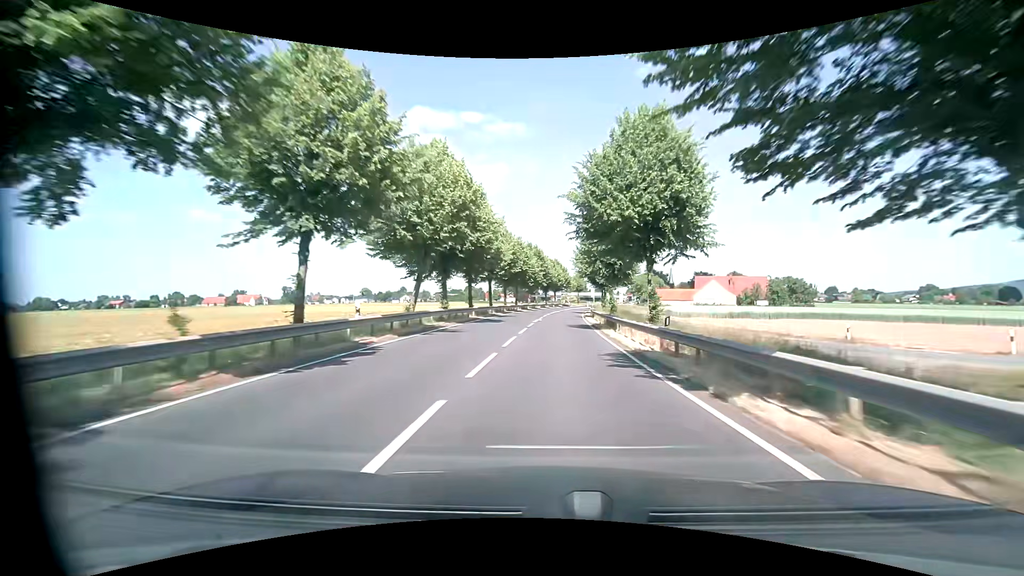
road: primary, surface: asphalt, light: Day
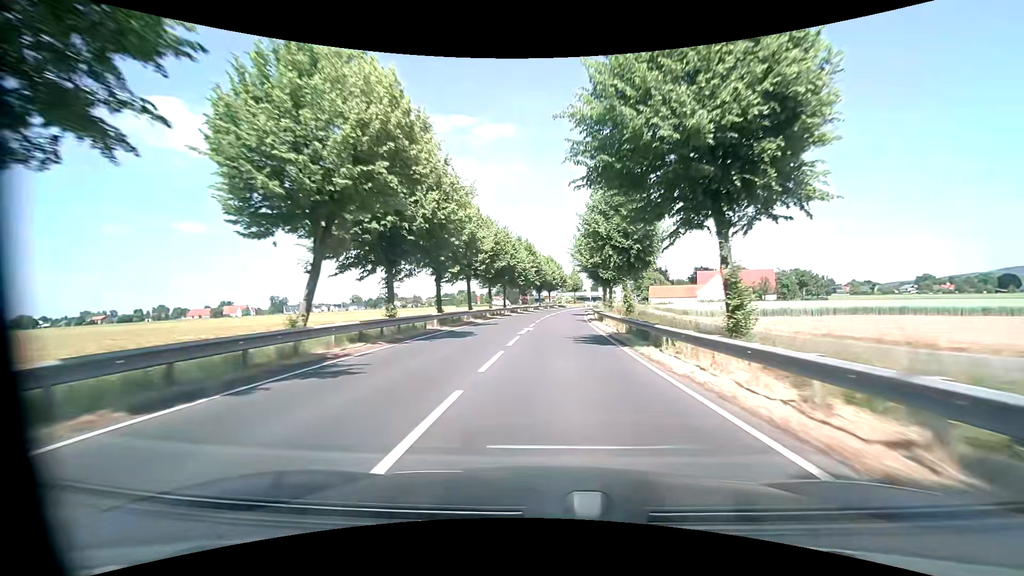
(+0.1, +11.0) m; +1°
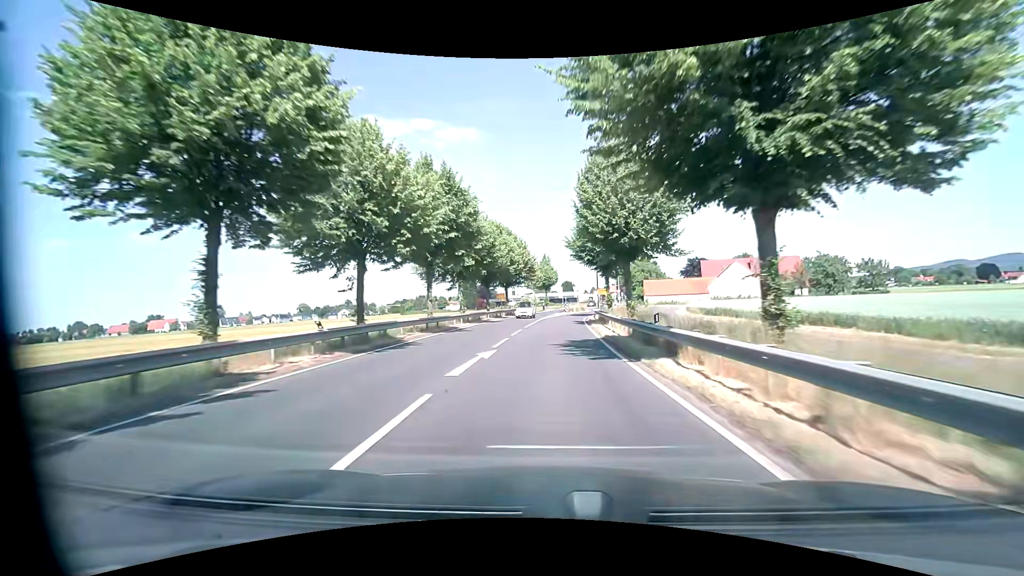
(+1.2, +41.7) m; +3°
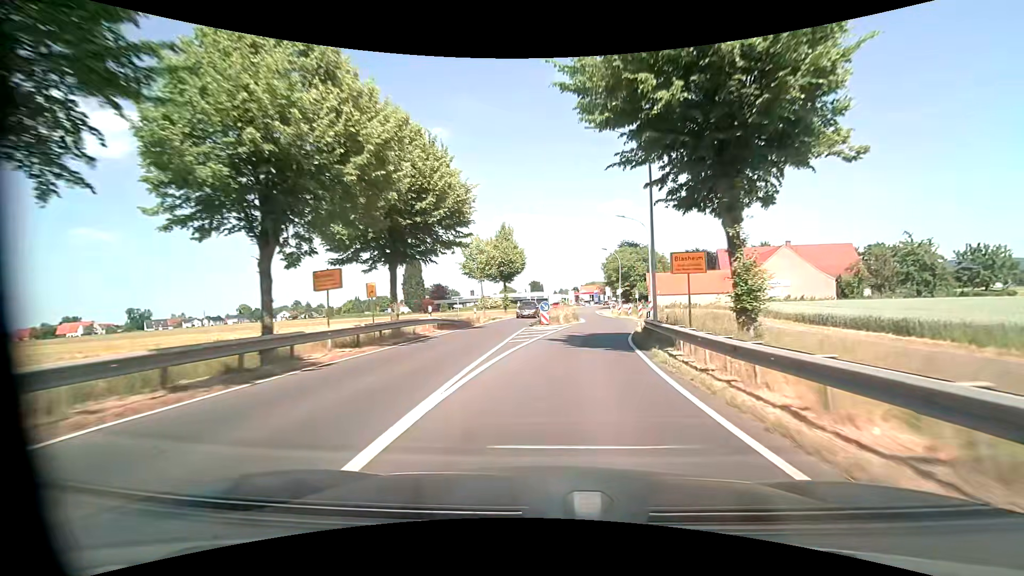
(+0.8, +37.0) m; +4°
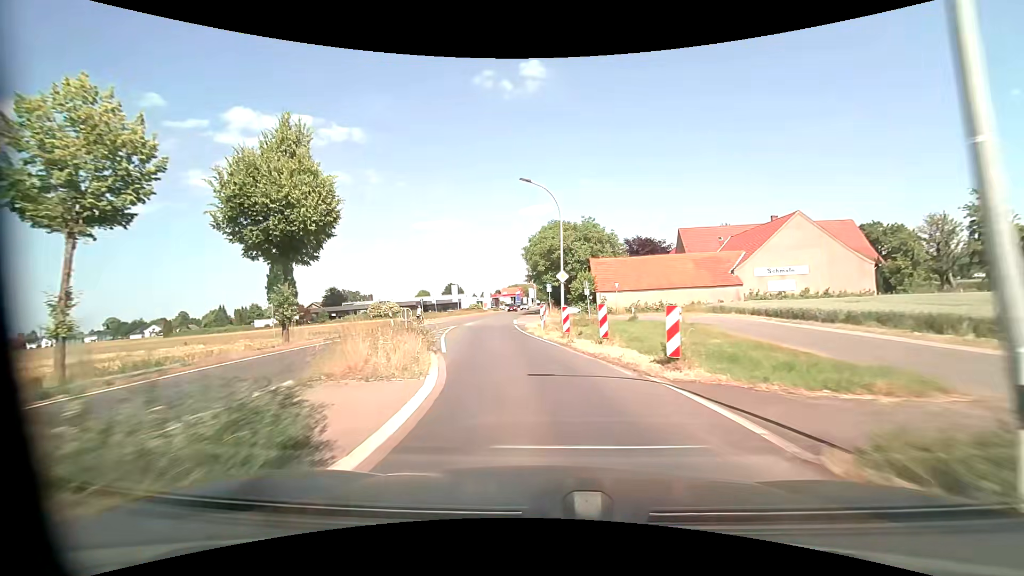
(+3.3, +31.7) m; +8°
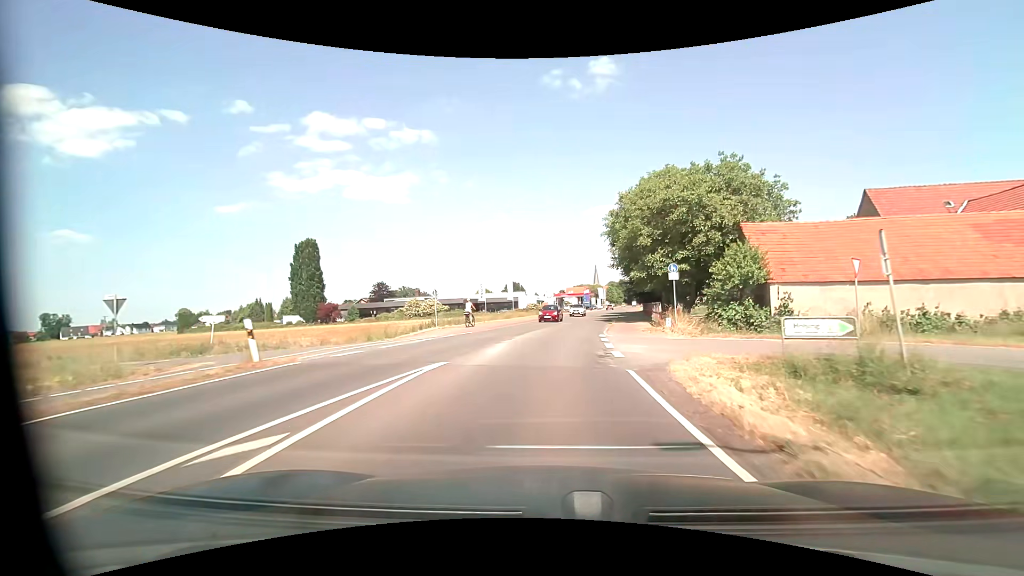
(-2.4, +24.0) m; -7°
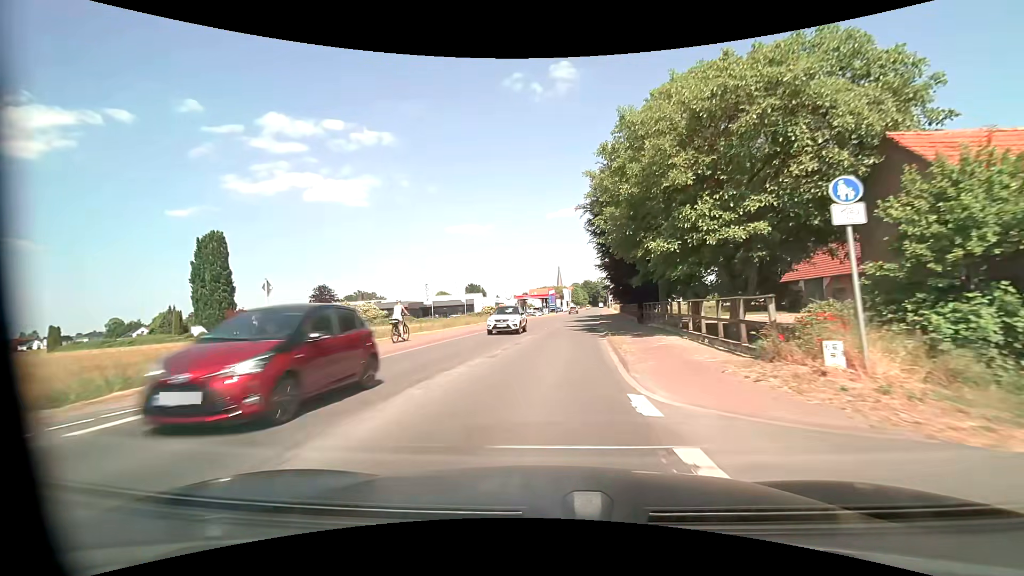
(+0.7, +16.3) m; +4°
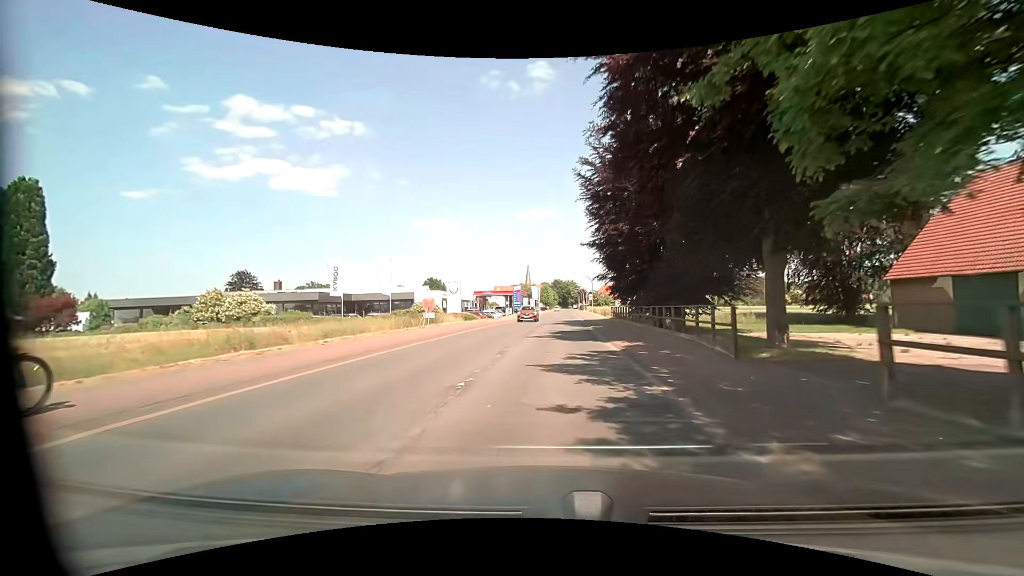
(+0.9, +24.5) m; +4°
(0, +10) (0, +20) (+1, +30) (+2, +40) (+2, +50) (+3, +60) (+3, +70) (+4, +80) (+4, +90) (+5, +100) m
